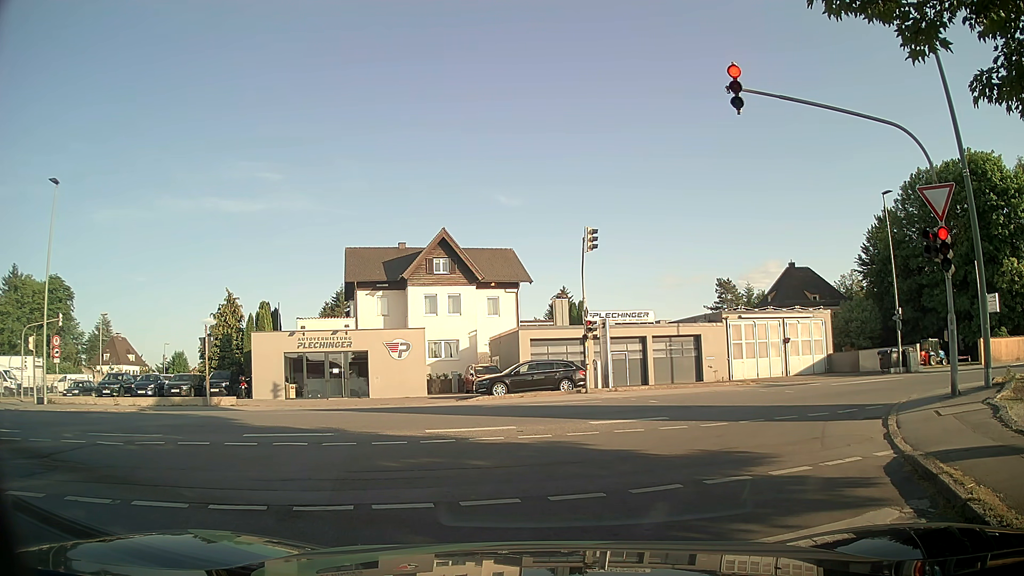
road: residential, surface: asphalt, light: Day
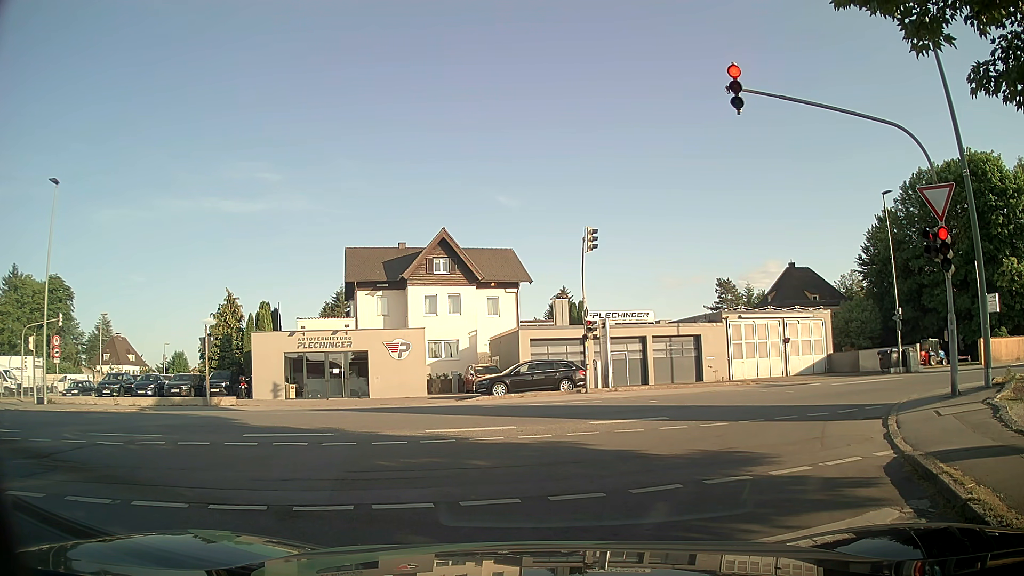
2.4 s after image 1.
(0.0, 0.0) m; 0°
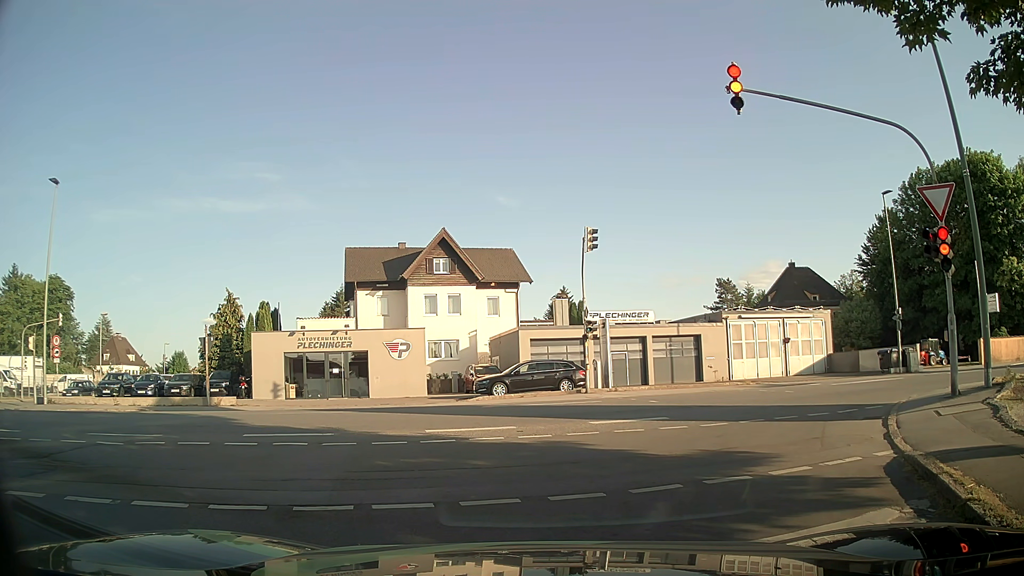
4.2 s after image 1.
(0.0, 0.0) m; 0°
